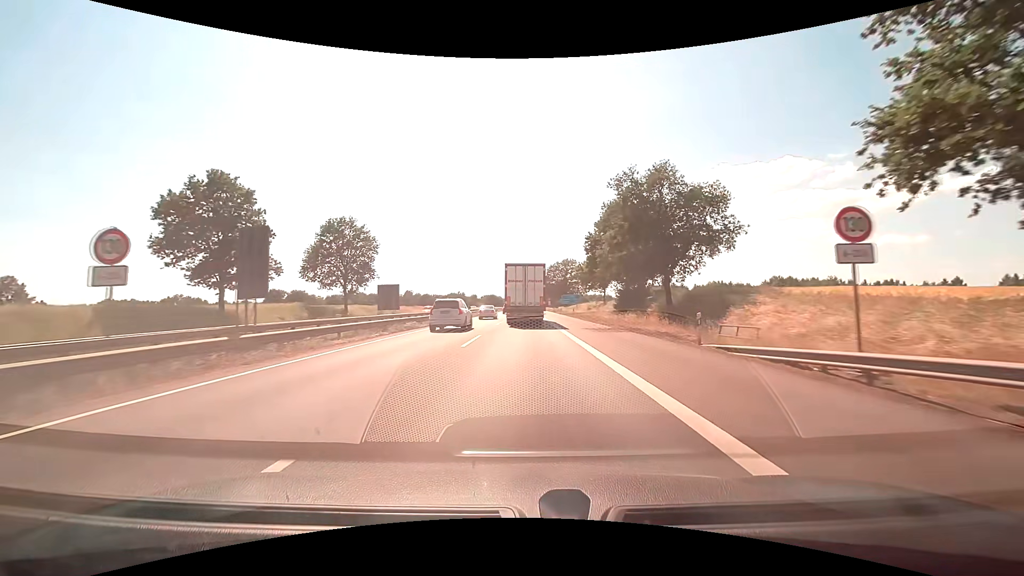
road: motorway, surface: asphalt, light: Day
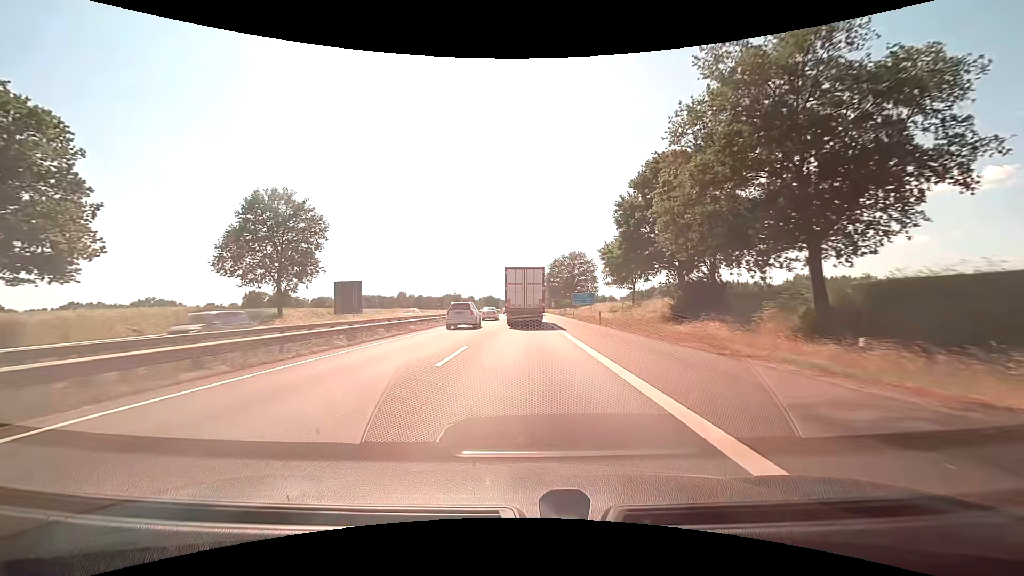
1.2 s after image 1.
(+0.1, +23.0) m; 0°
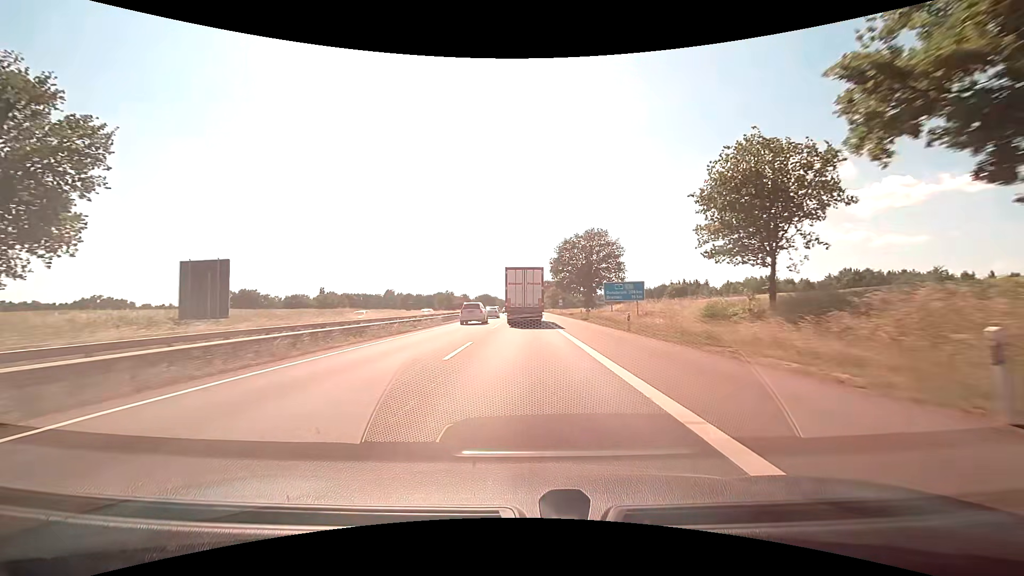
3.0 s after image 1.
(+0.1, +35.0) m; 0°
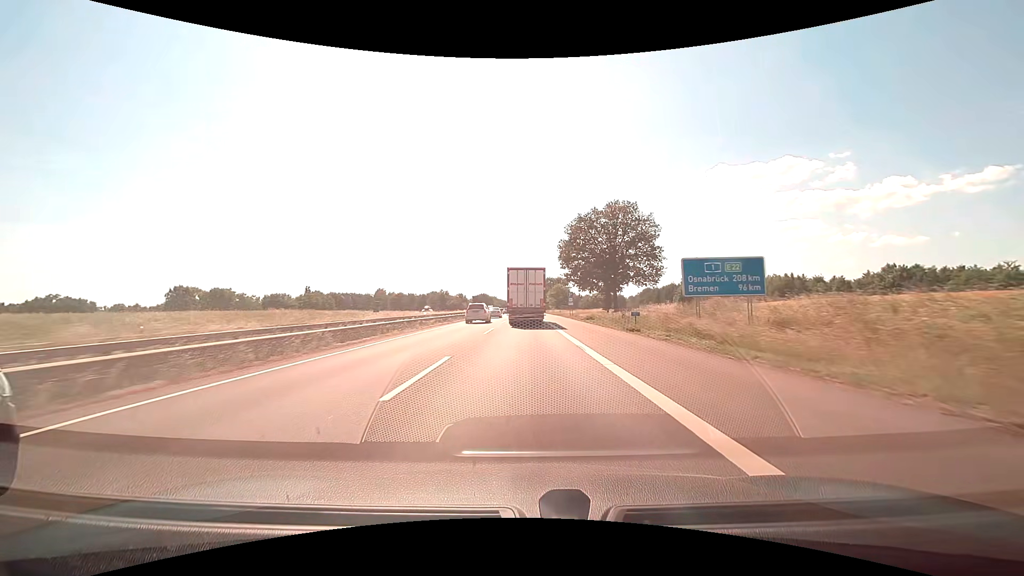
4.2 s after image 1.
(0.0, +23.8) m; 0°
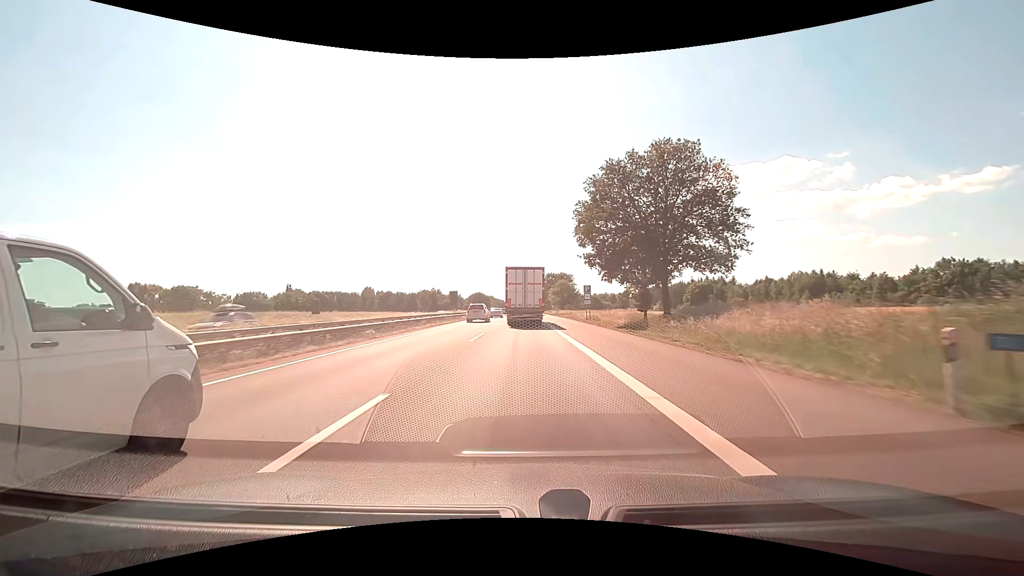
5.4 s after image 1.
(+0.1, +24.0) m; 0°
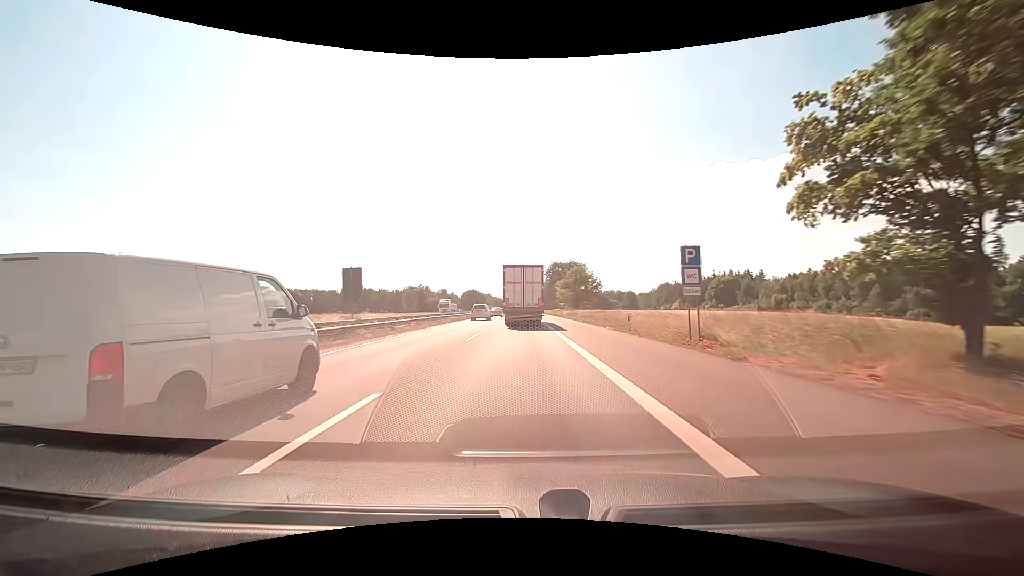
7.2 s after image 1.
(+0.1, +36.3) m; 0°
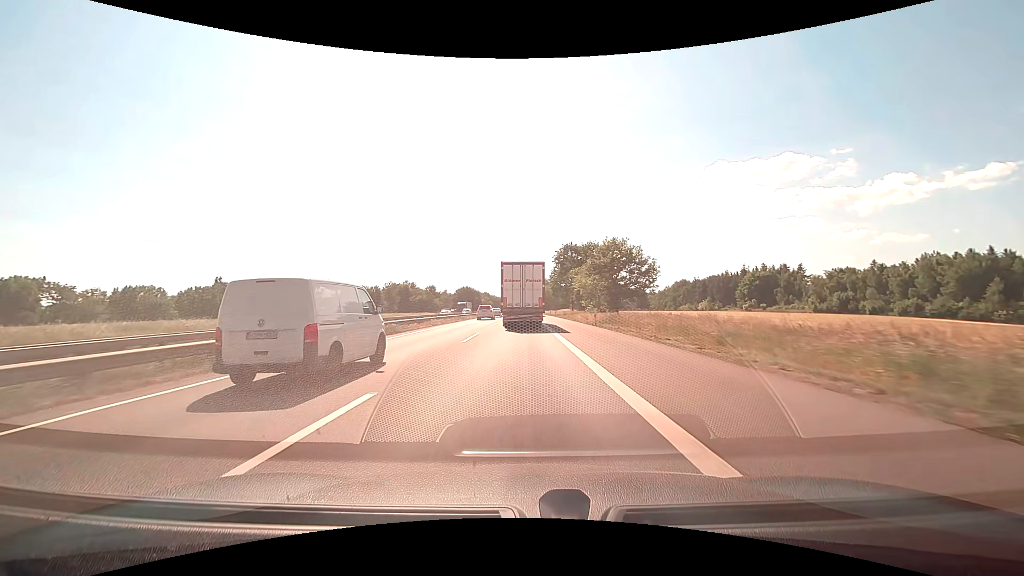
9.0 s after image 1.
(0.0, +36.3) m; 0°
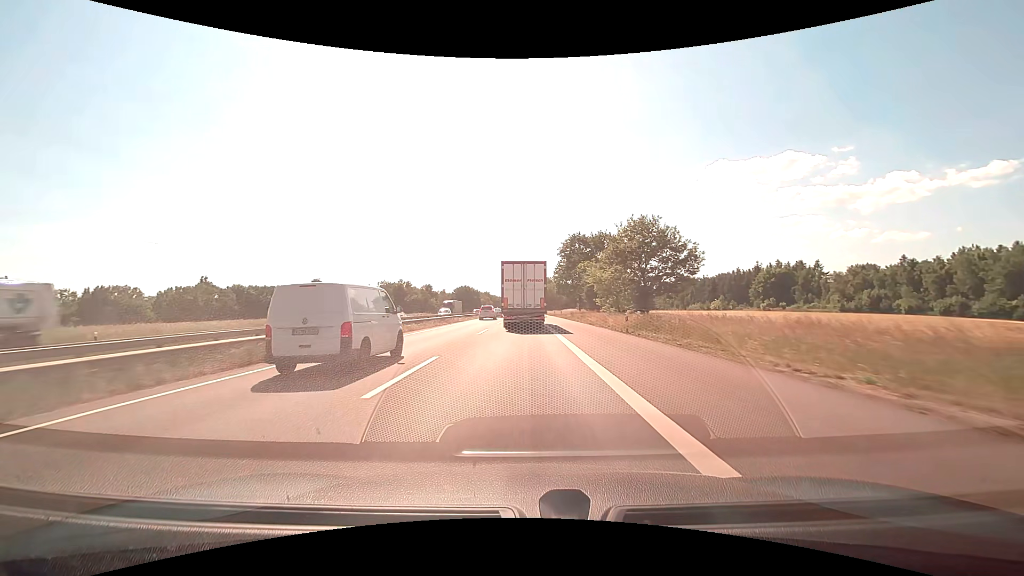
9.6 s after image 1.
(0.0, +12.1) m; 0°
(0, +10) (0, +20) (0, +30) (0, +40) (0, +50) (0, +60) (0, +70) (0, +80) (0, +90) (0, +100) m
